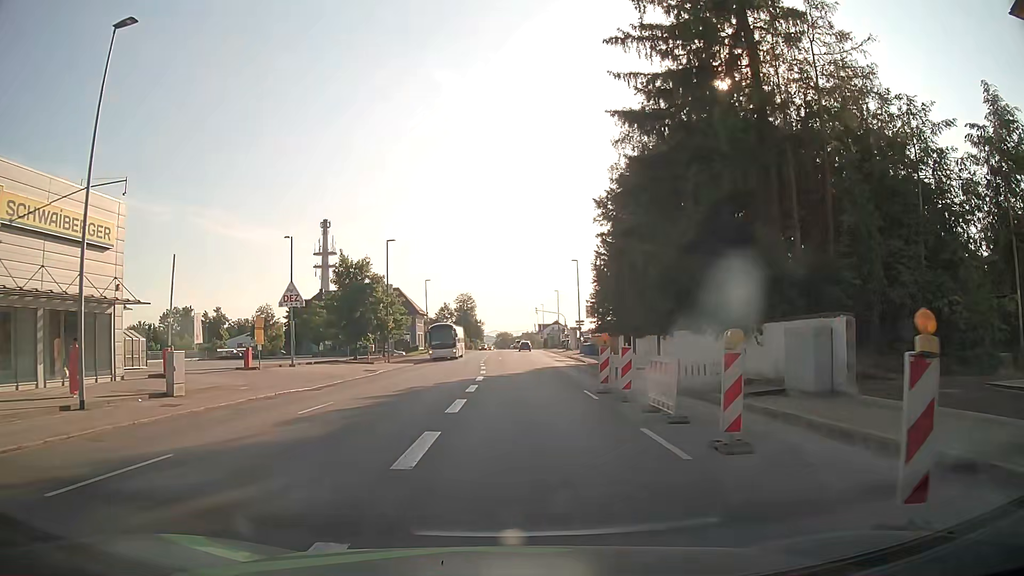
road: tertiary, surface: asphalt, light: Day
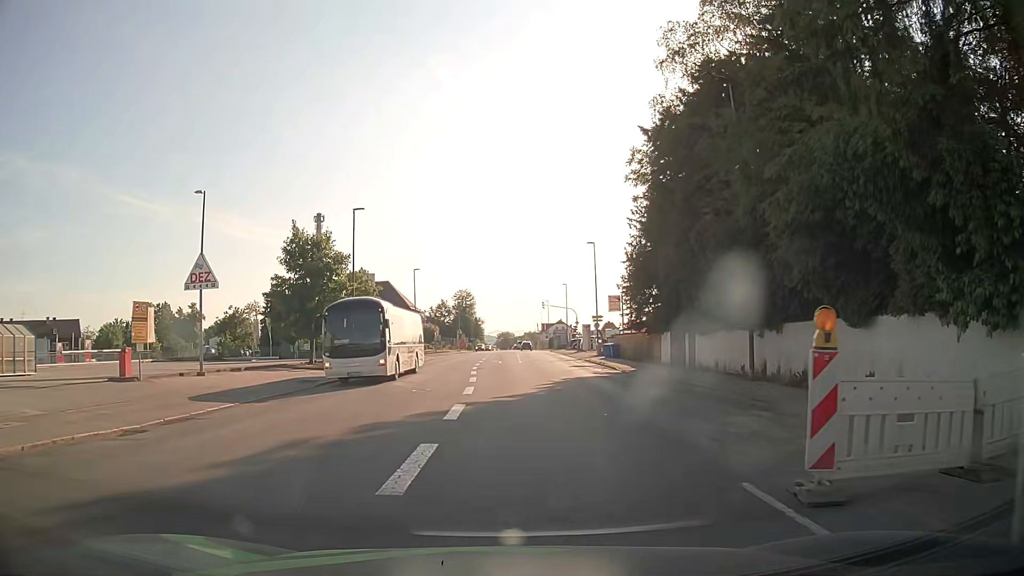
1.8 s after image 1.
(+0.1, +13.4) m; 0°
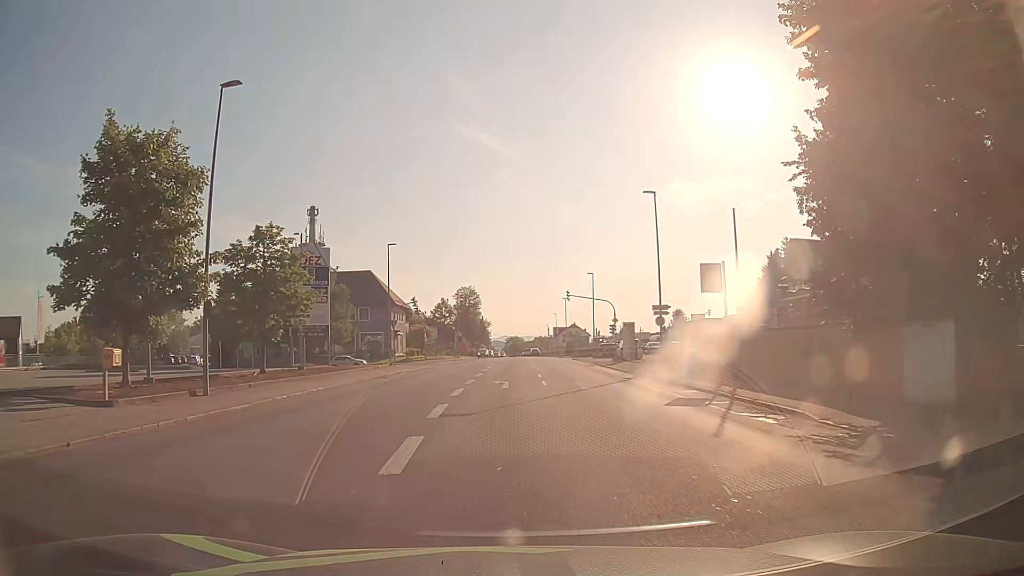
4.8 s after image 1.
(+0.1, +23.2) m; 0°
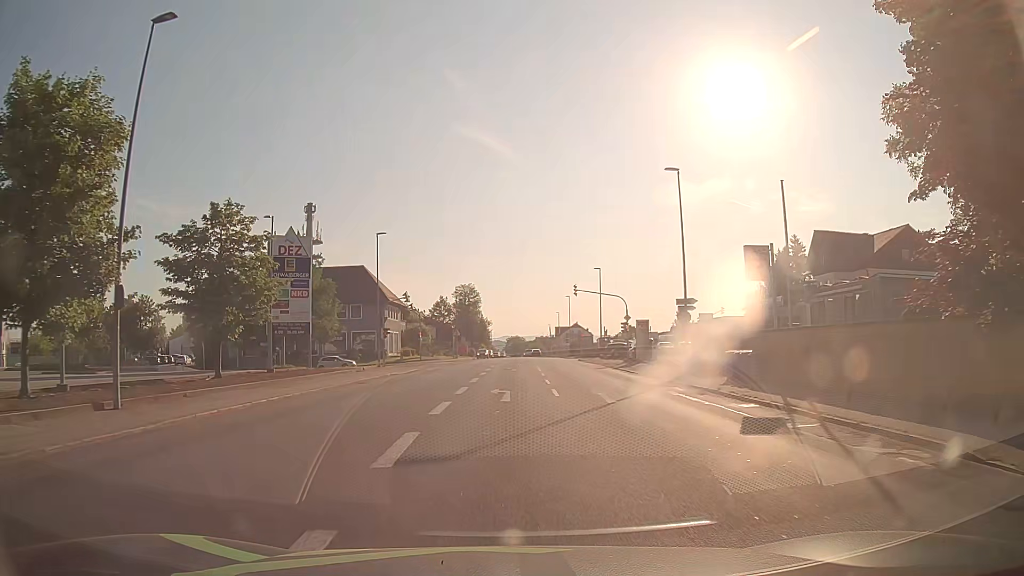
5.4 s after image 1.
(0.0, +5.5) m; 0°
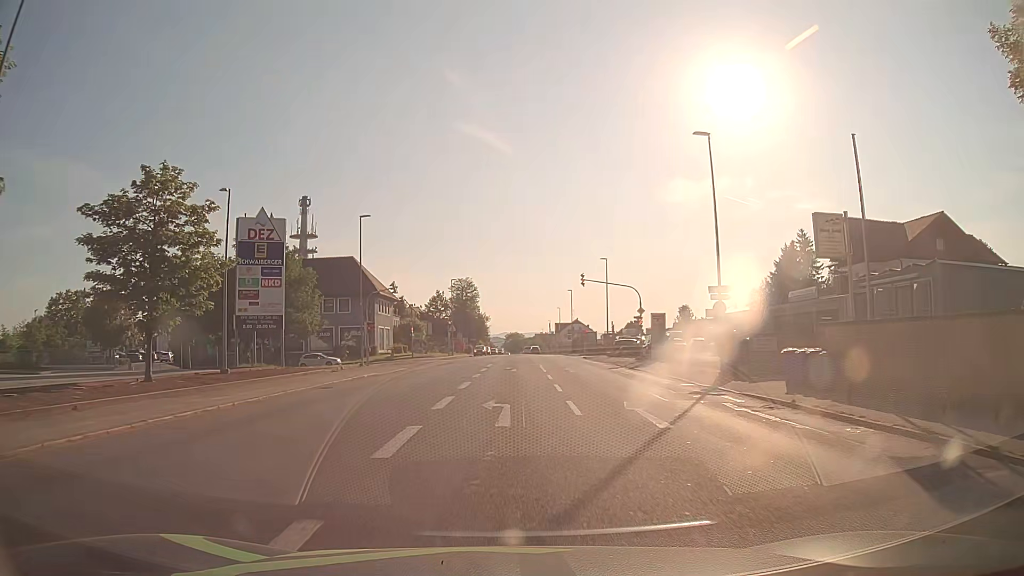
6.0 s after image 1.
(0.0, +5.8) m; 0°
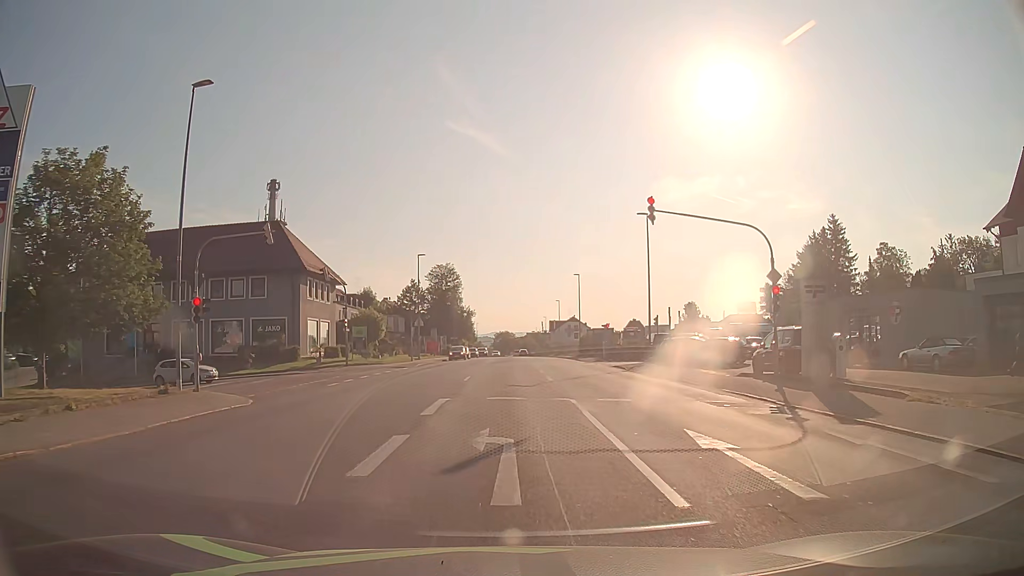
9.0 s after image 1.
(+0.3, +25.1) m; +1°
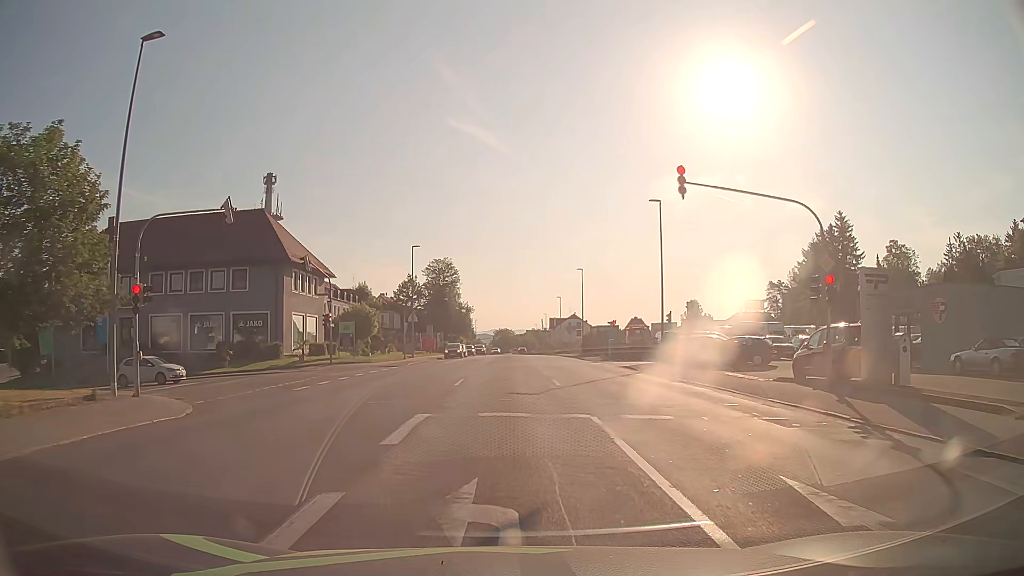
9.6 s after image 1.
(0.0, +3.8) m; 0°
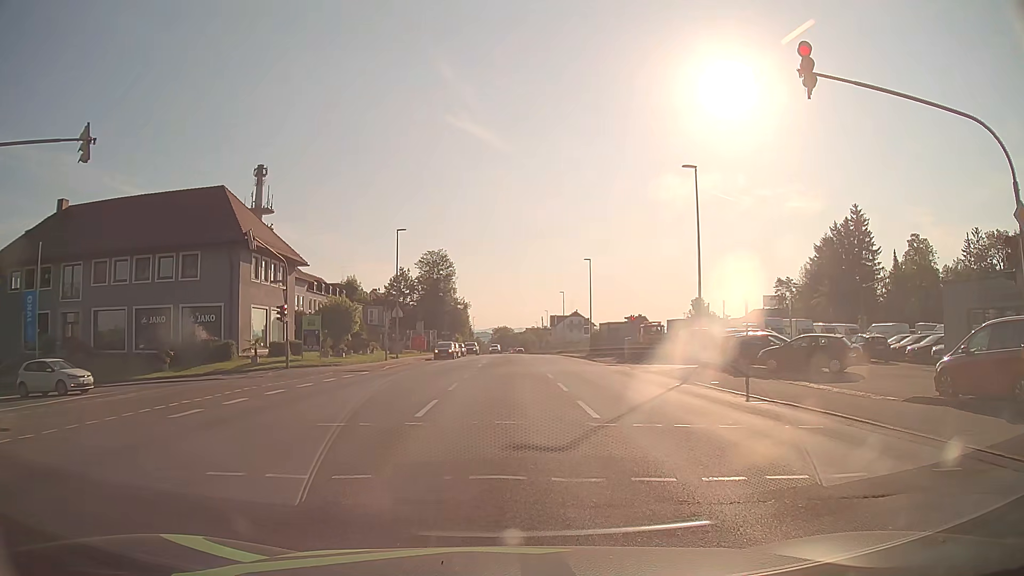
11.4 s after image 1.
(0.0, +8.0) m; -1°
